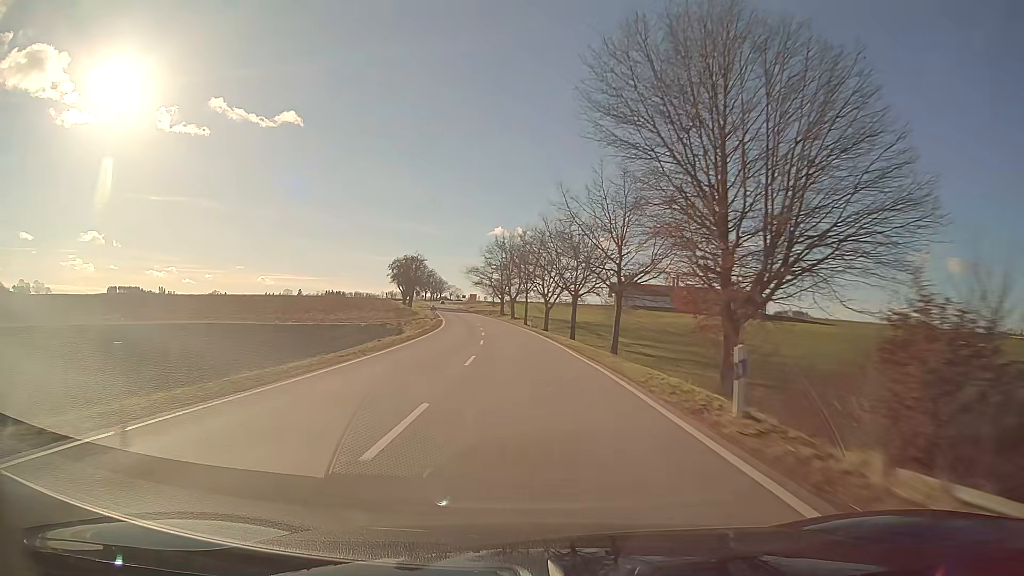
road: secondary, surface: asphalt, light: Day
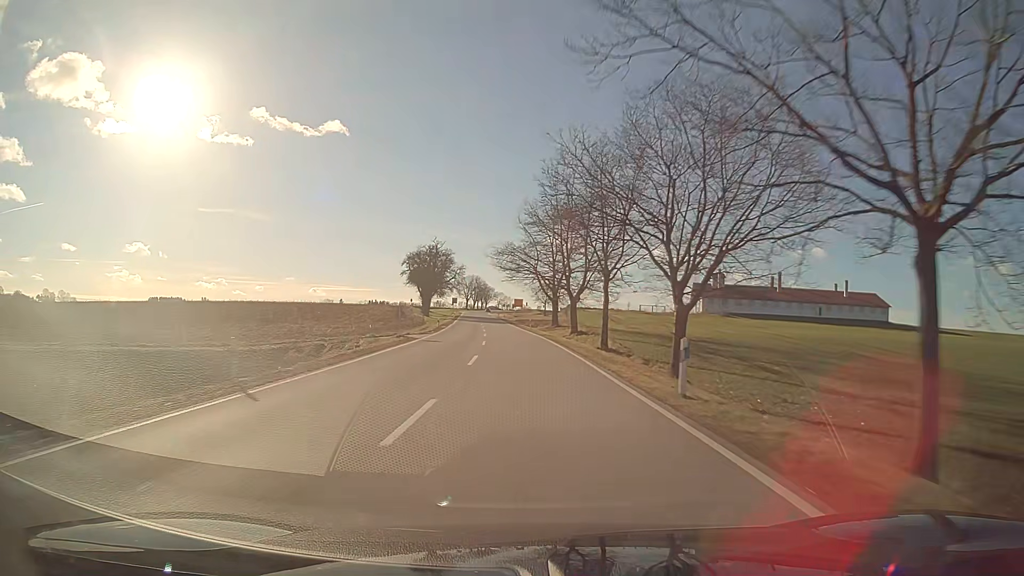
(-1.9, +47.5) m; -4°
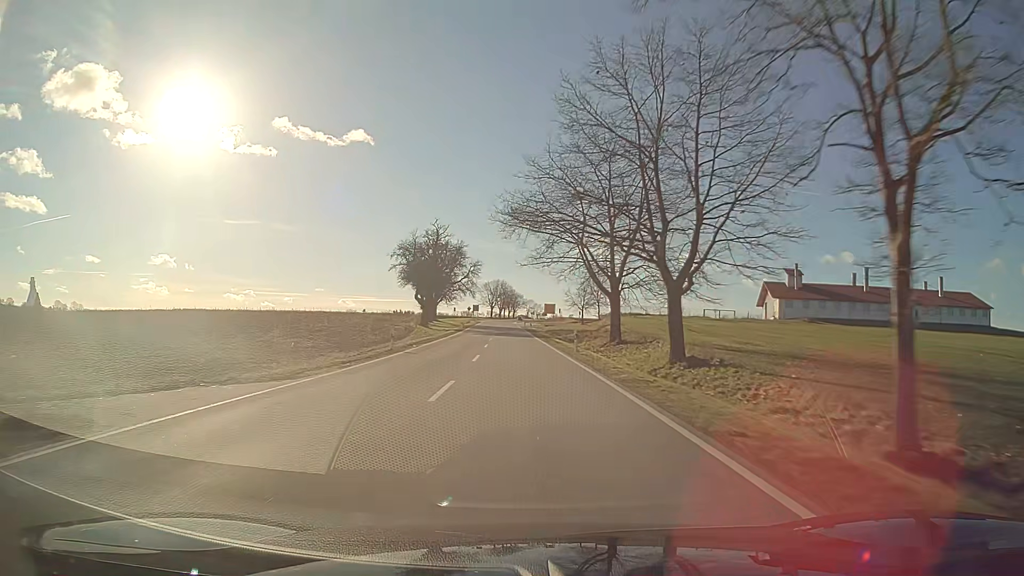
(-0.7, +31.7) m; -3°
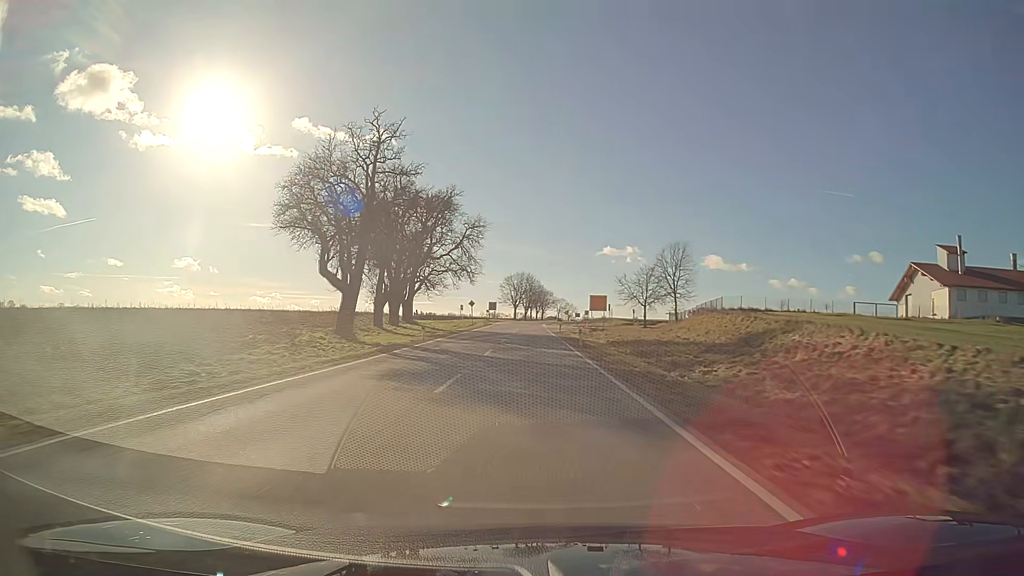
(-1.0, +47.6) m; -2°
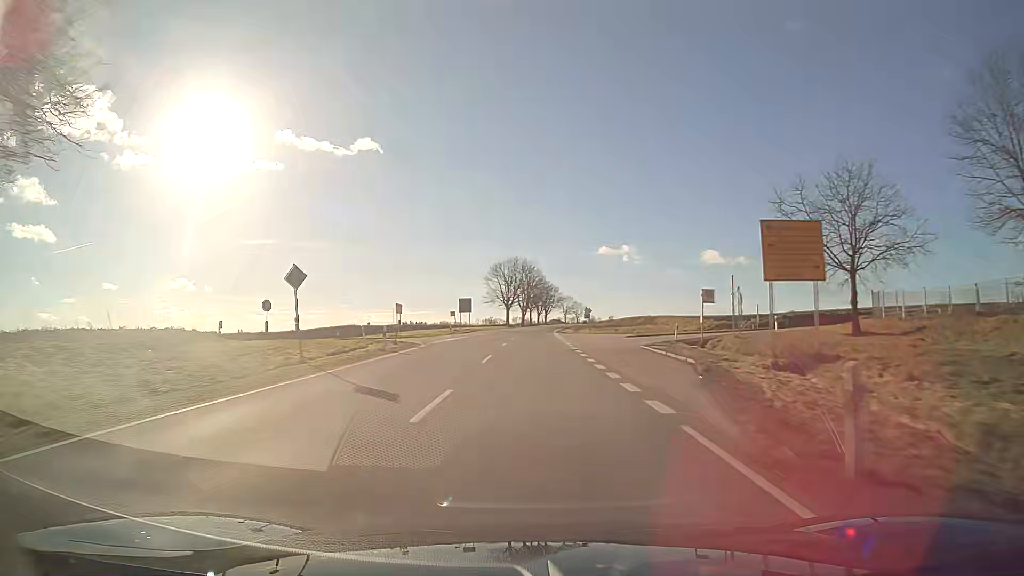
(-0.2, +63.5) m; 0°
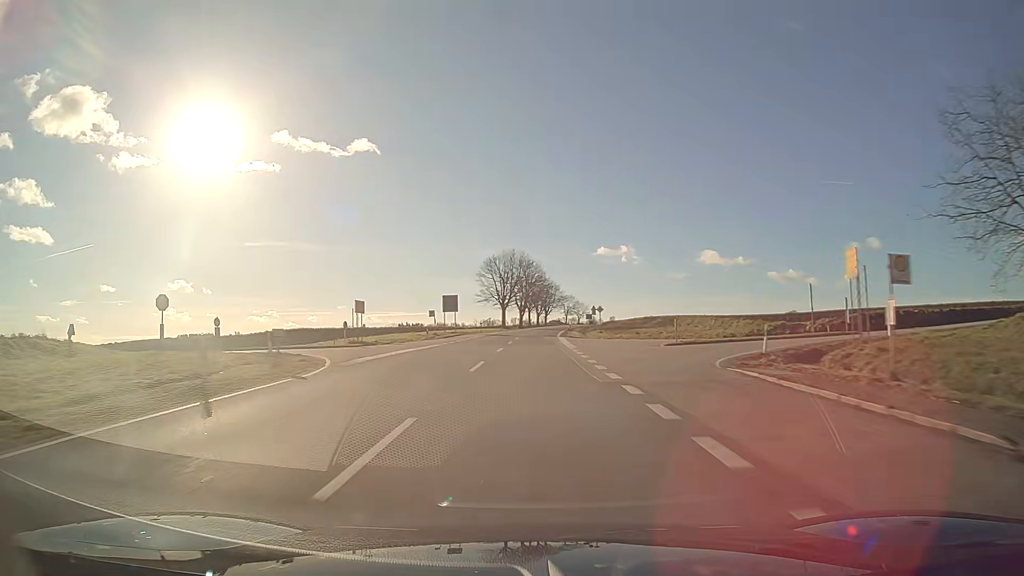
(0.0, +15.9) m; 0°
(0, +10) (0, +20) (0, +30) (0, +40) (0, +50) (+1, +60) (+1, +70) (+2, +80) (+2, +90) (+3, +100) m
